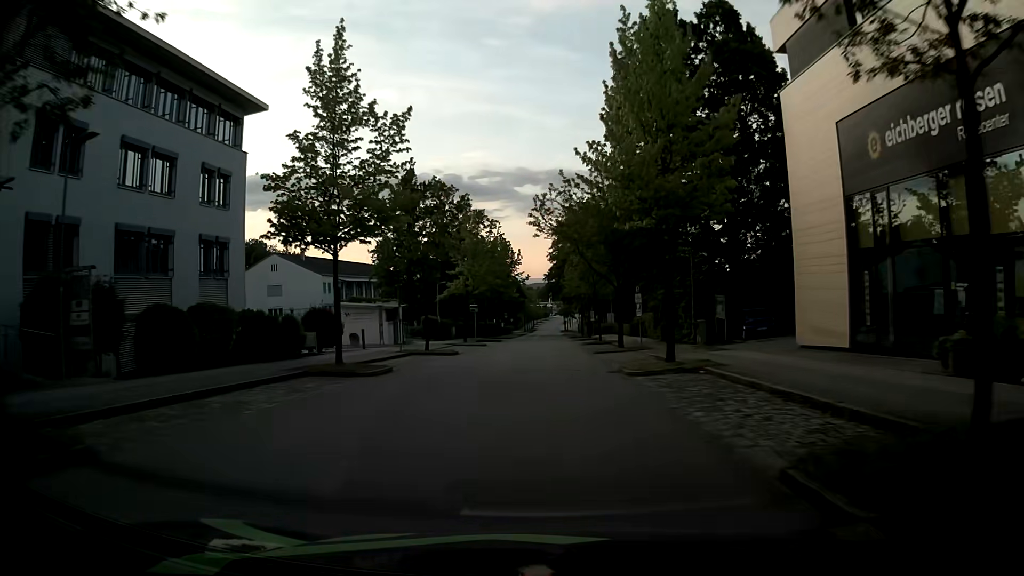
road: residential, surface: asphalt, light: Day
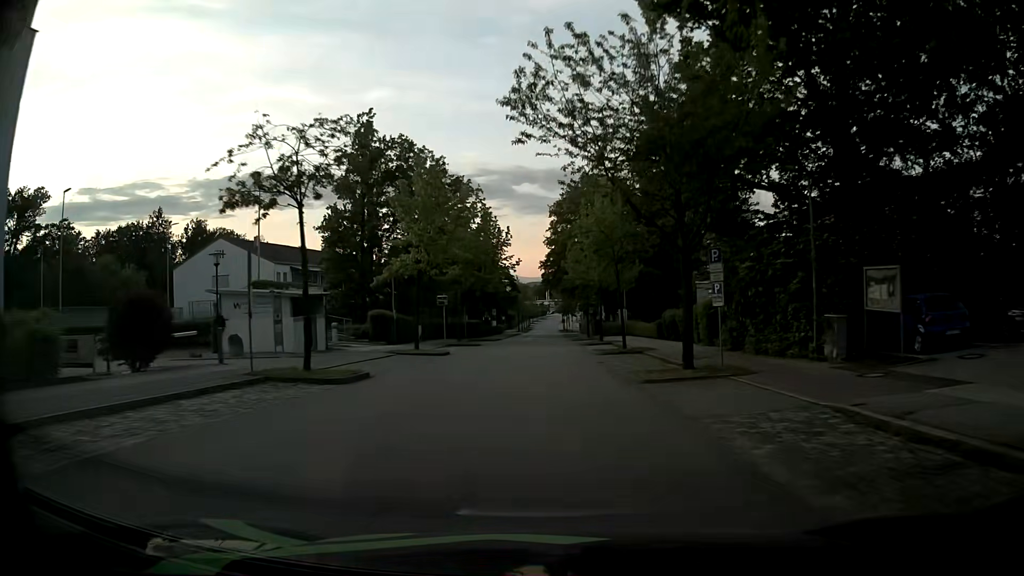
(-0.1, +16.5) m; -1°
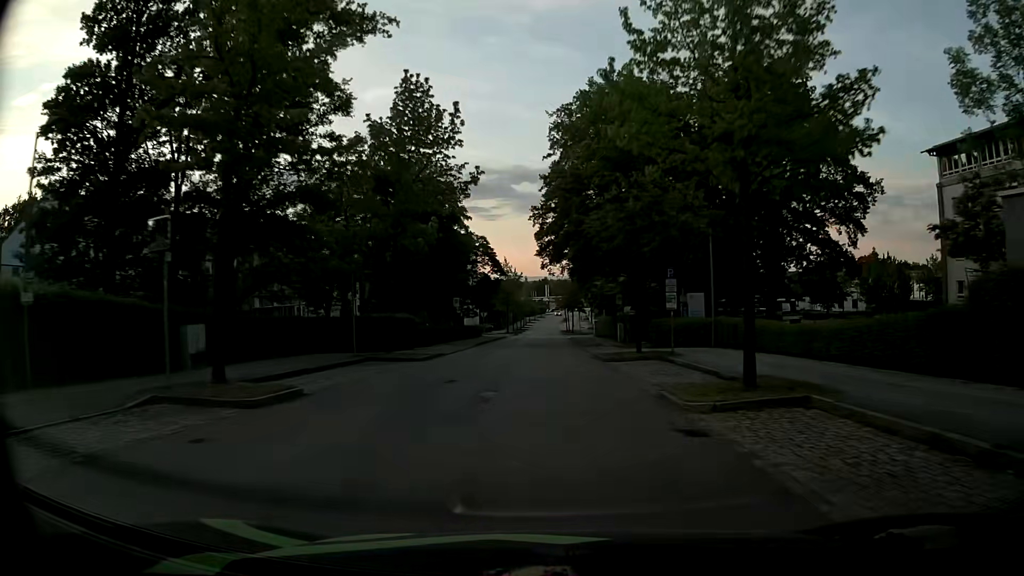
(+0.5, +33.3) m; +1°
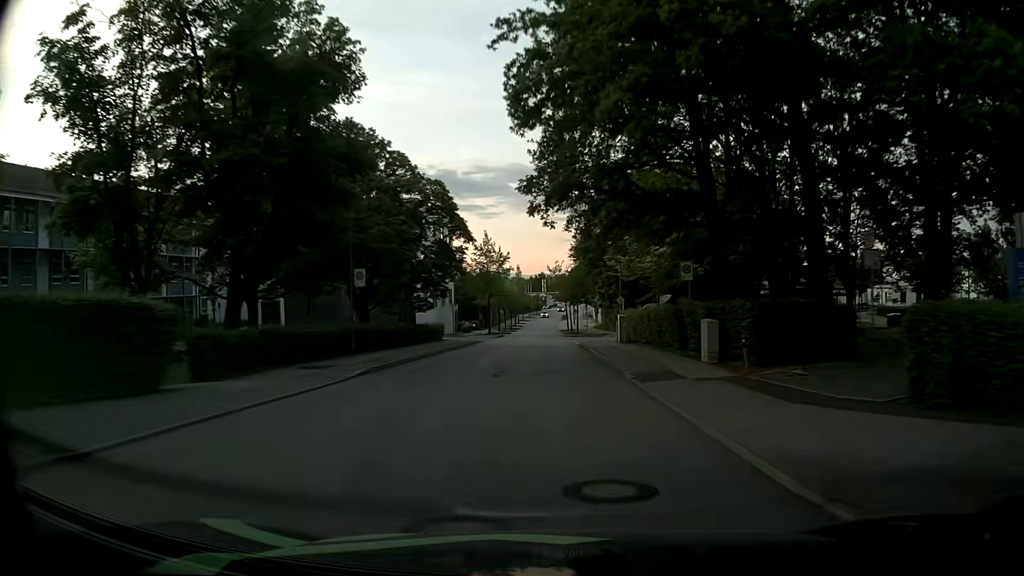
(+0.1, +24.9) m; 0°
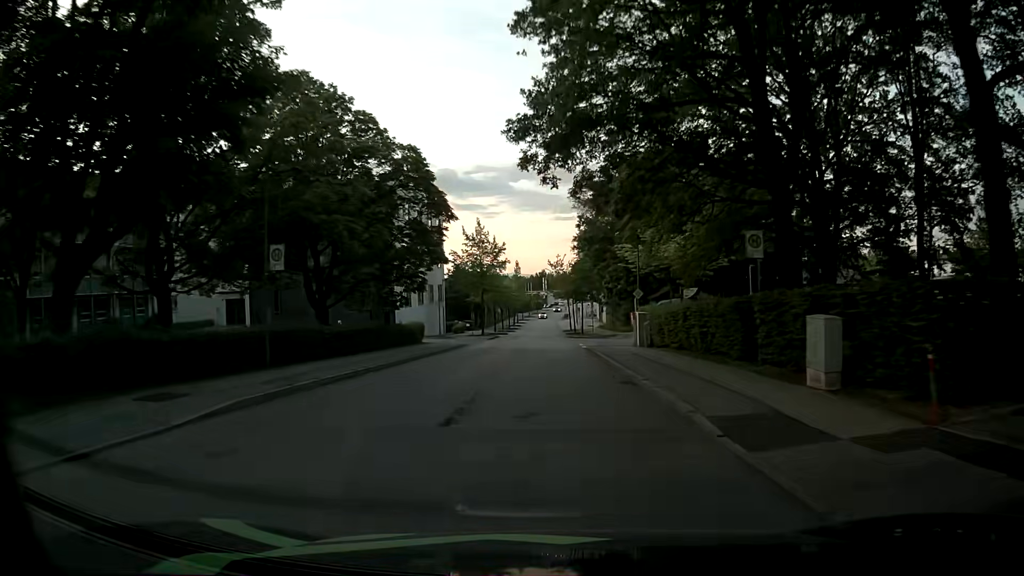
(0.0, +8.0) m; 0°
(0, +10) (0, +20) (0, +30) (0, +40) (0, +50) (0, +60) (0, +70) (0, +80) (0, +90) (0, +100) m
